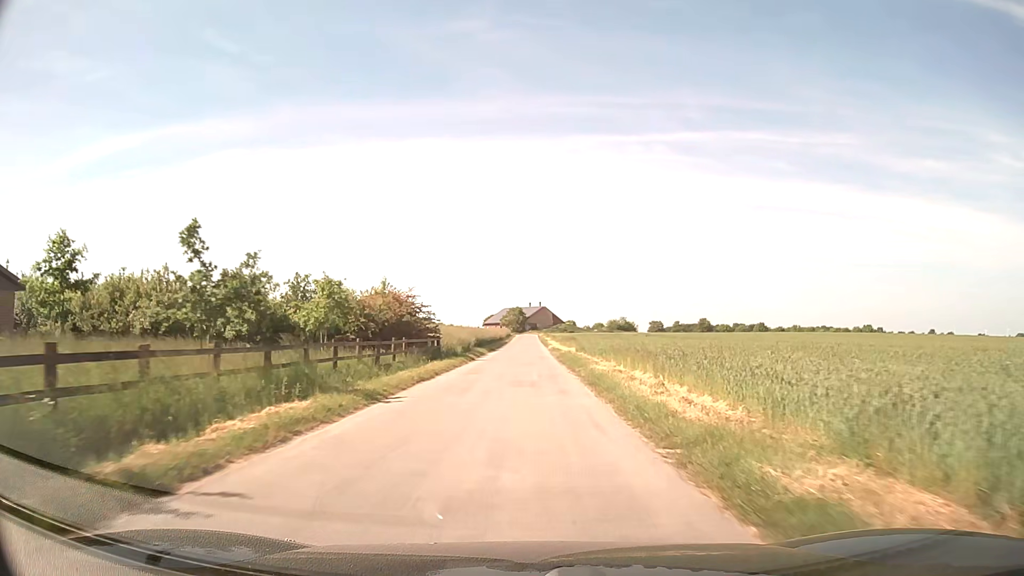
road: unclassified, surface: asphalt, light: Day
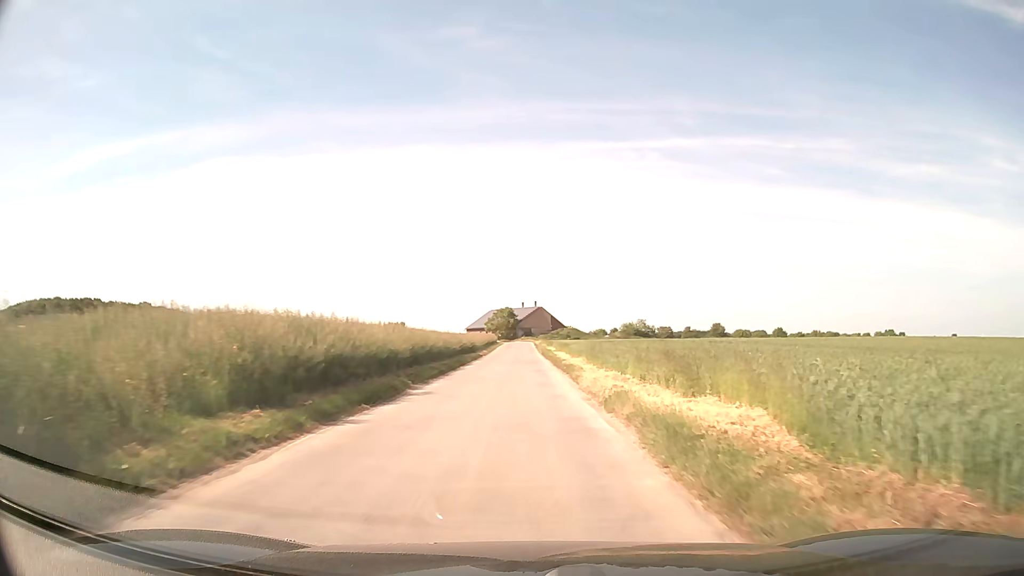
(+0.2, +44.2) m; +1°
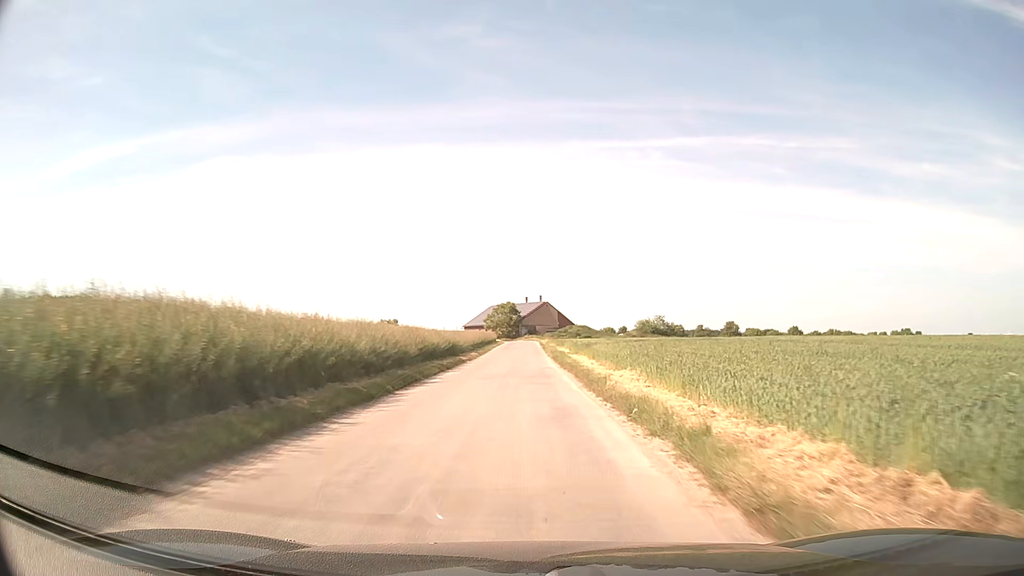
(0.0, +18.0) m; 0°
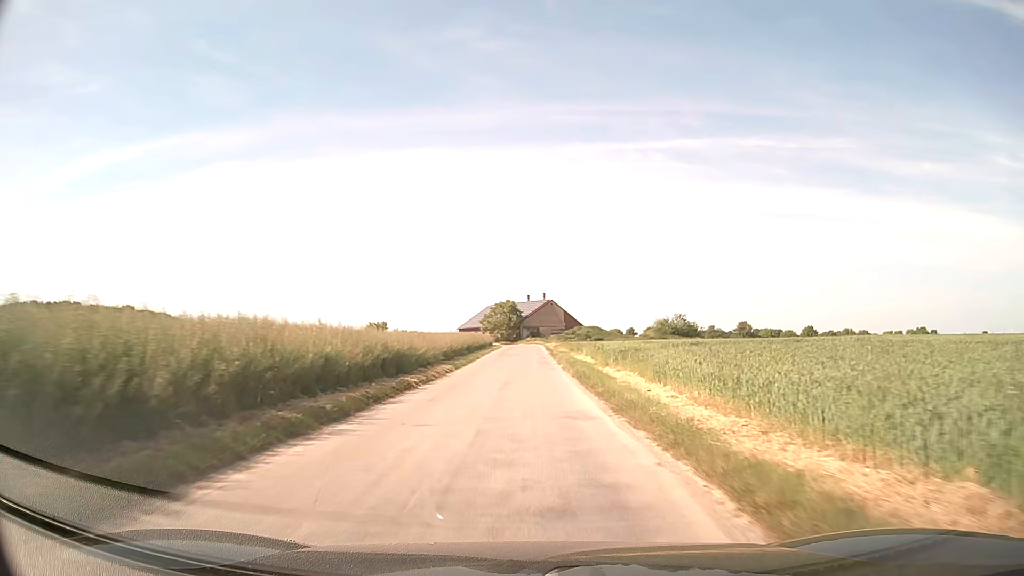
(0.0, +18.0) m; 0°
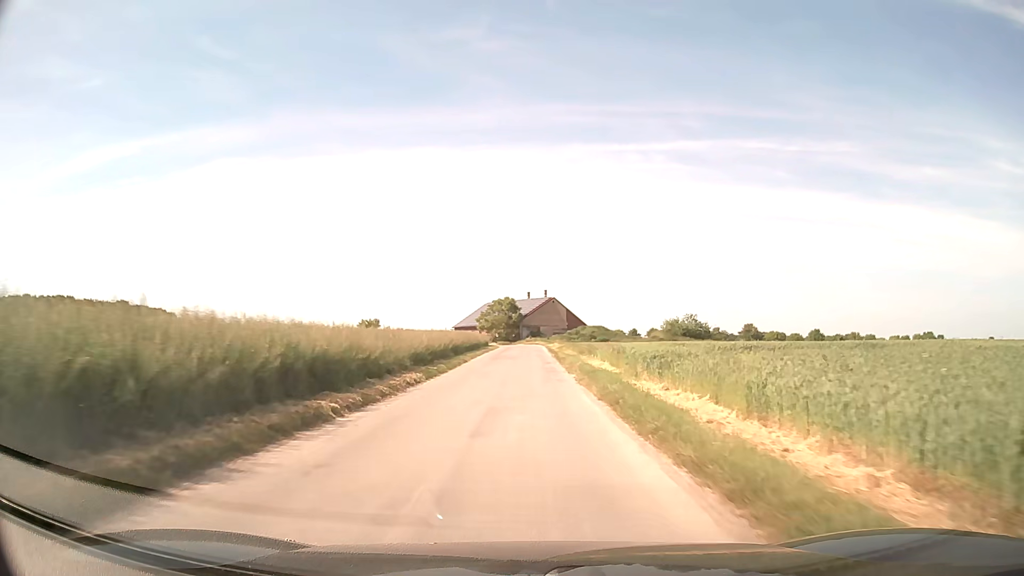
(-0.1, +8.9) m; 0°
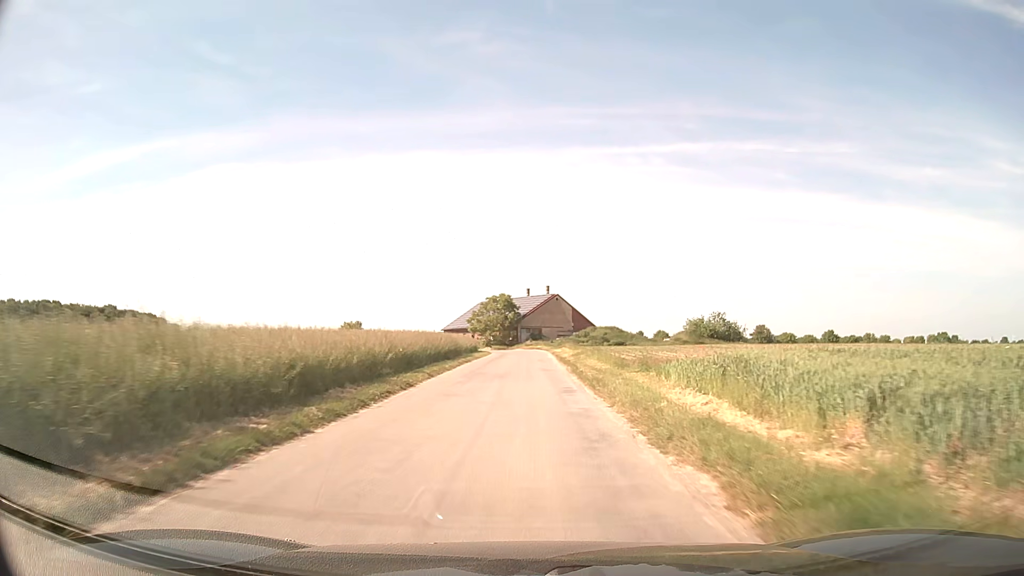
(0.0, +17.7) m; 0°
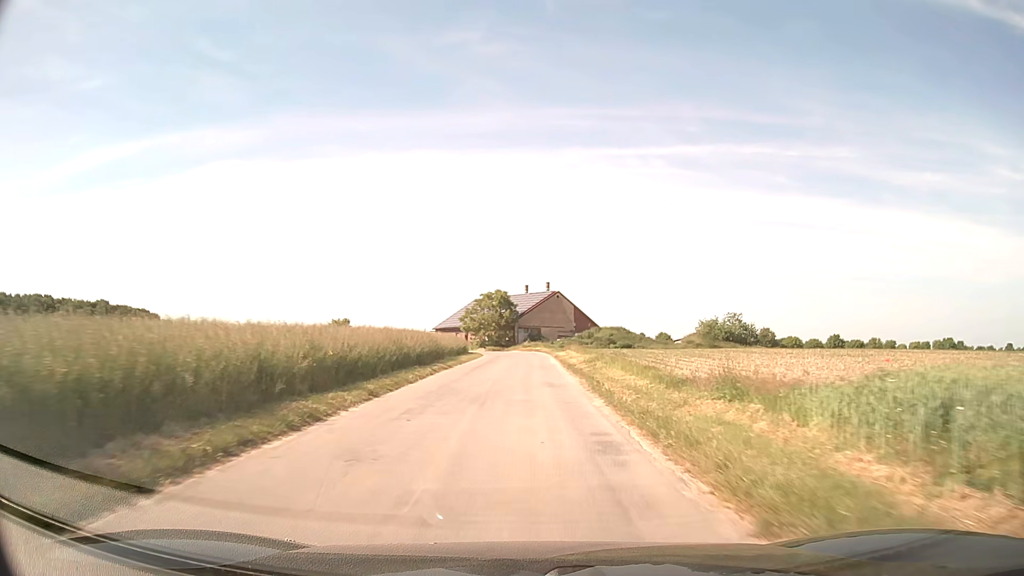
(0.0, +8.8) m; 0°
